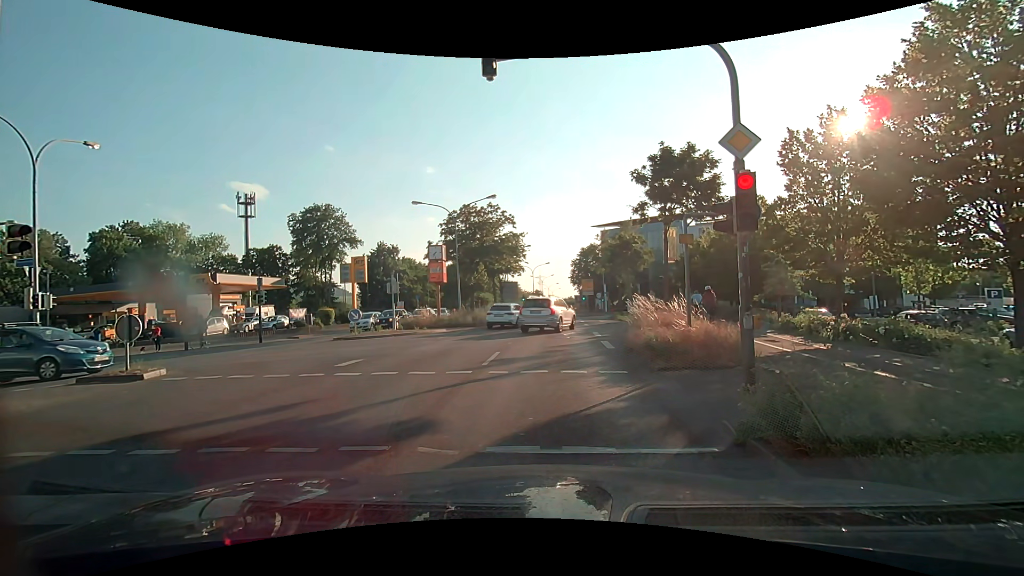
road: primary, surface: asphalt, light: Day
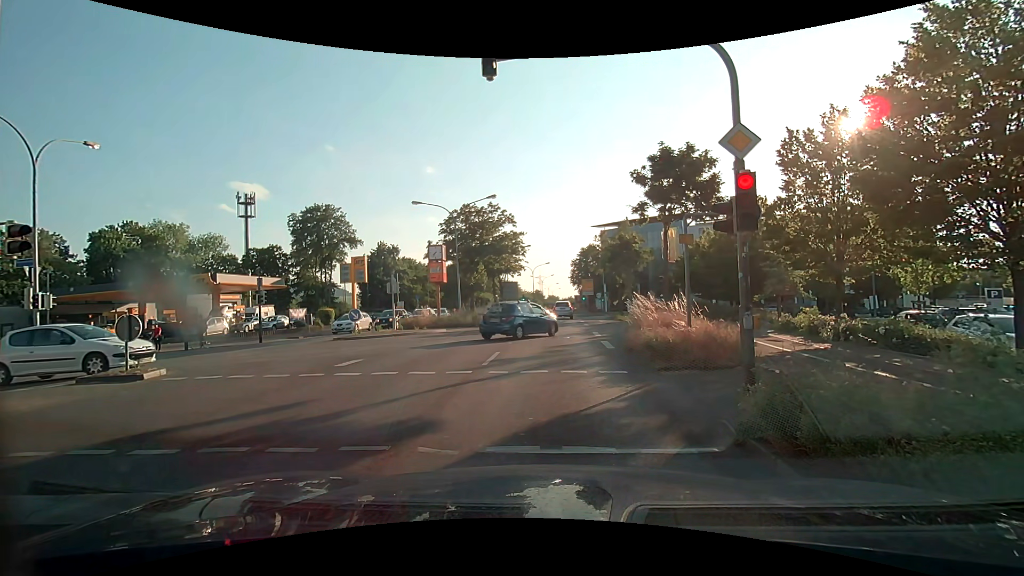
(0.0, 0.0) m; 0°
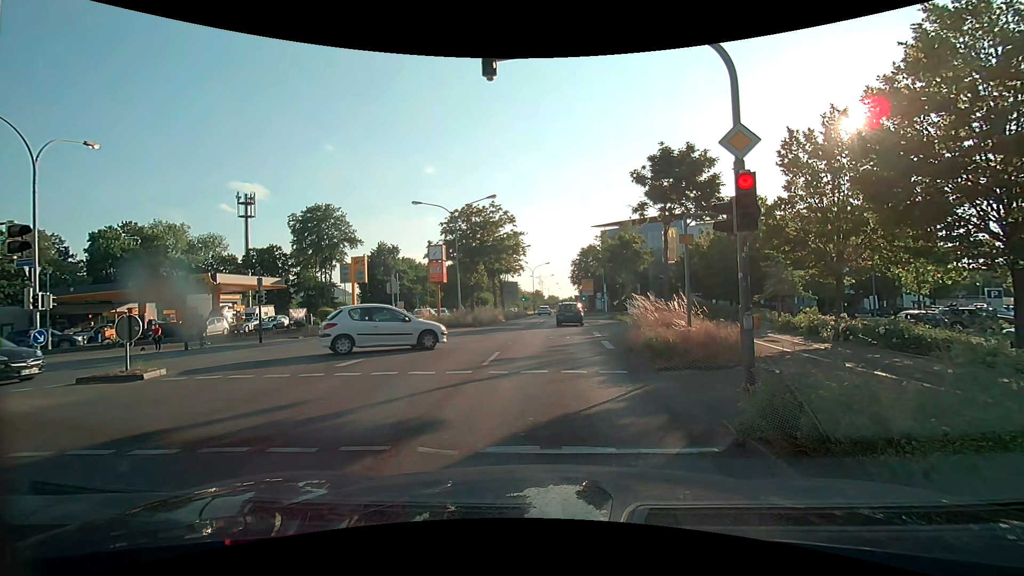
(0.0, 0.0) m; 0°
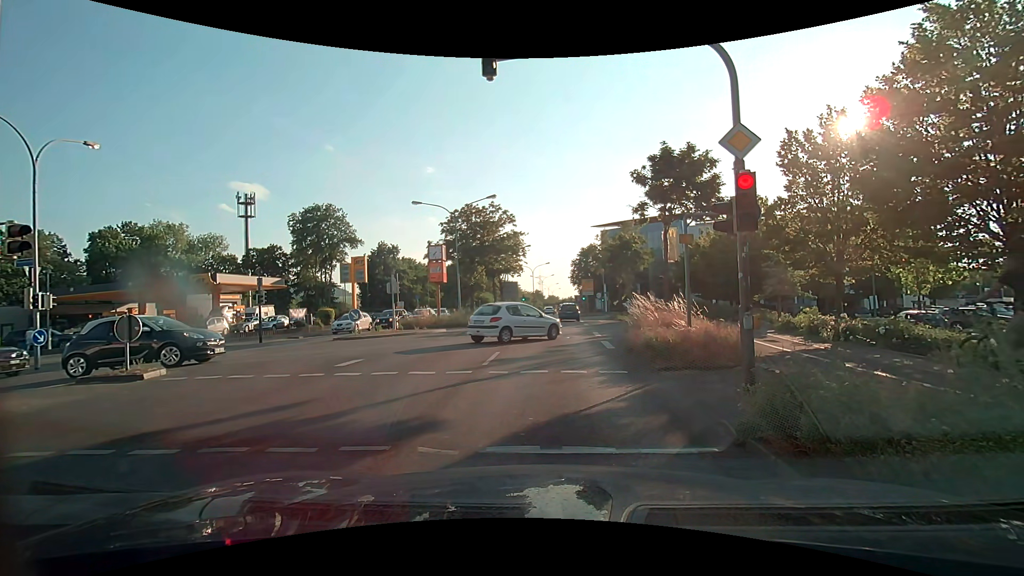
(0.0, 0.0) m; 0°
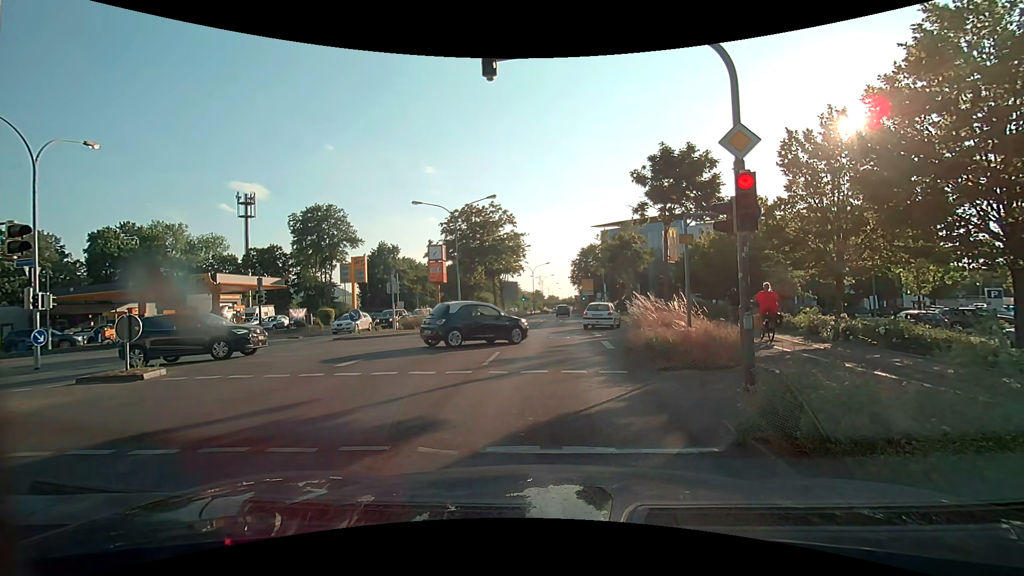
(0.0, 0.0) m; 0°
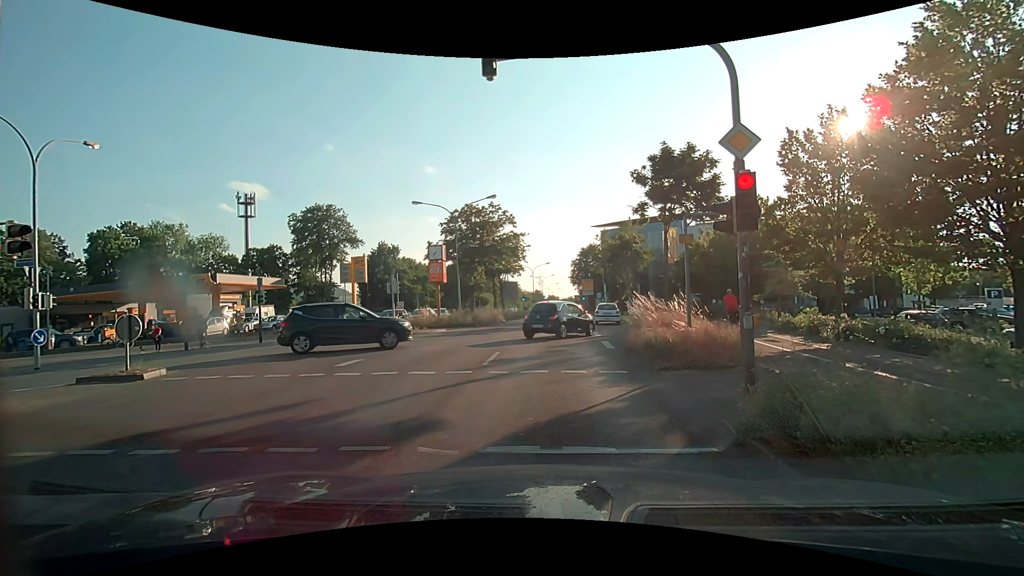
(0.0, 0.0) m; 0°
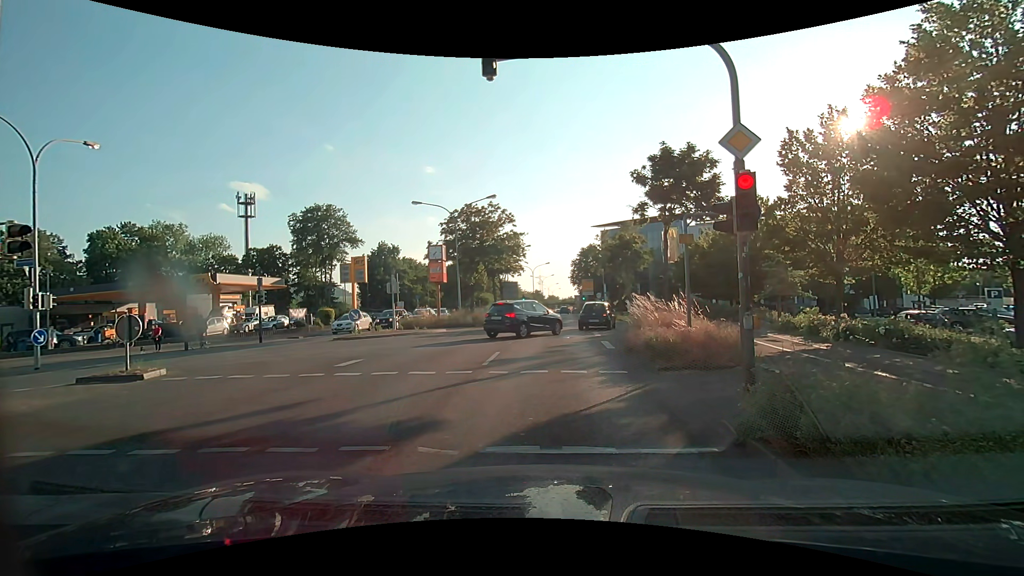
(0.0, 0.0) m; 0°
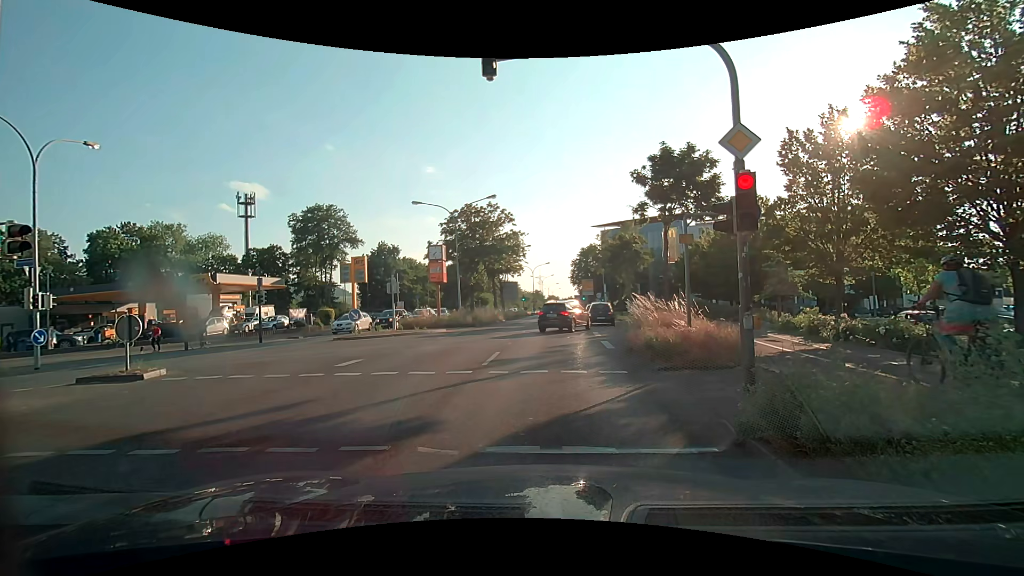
(0.0, 0.0) m; 0°
